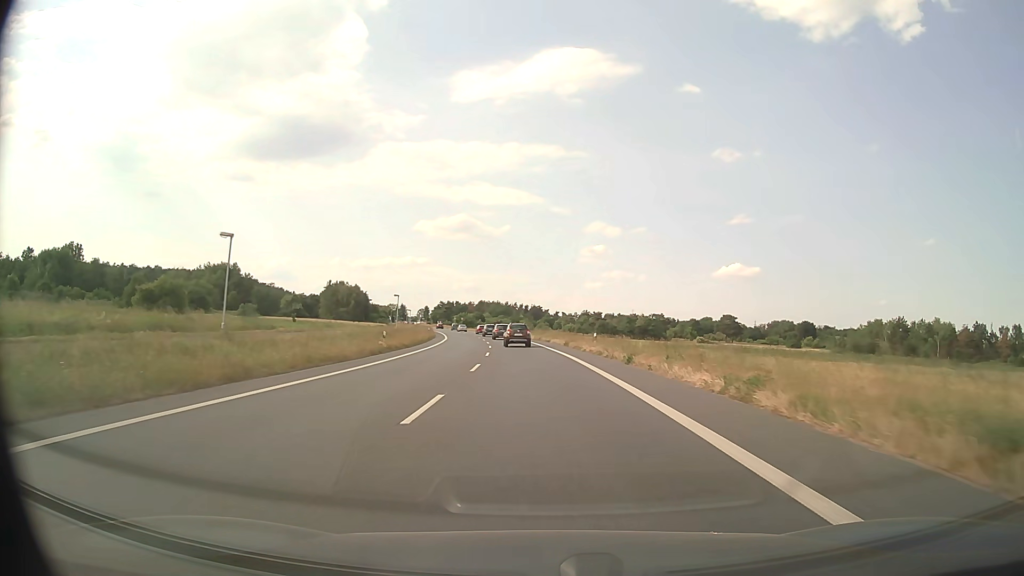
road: primary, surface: asphalt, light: Day
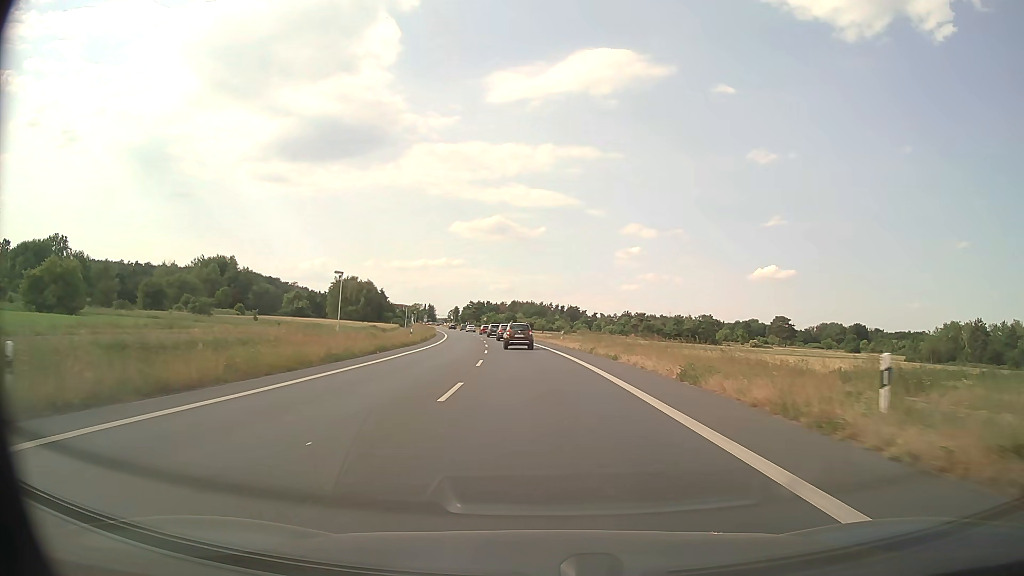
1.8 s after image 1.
(-0.9, +33.0) m; -3°
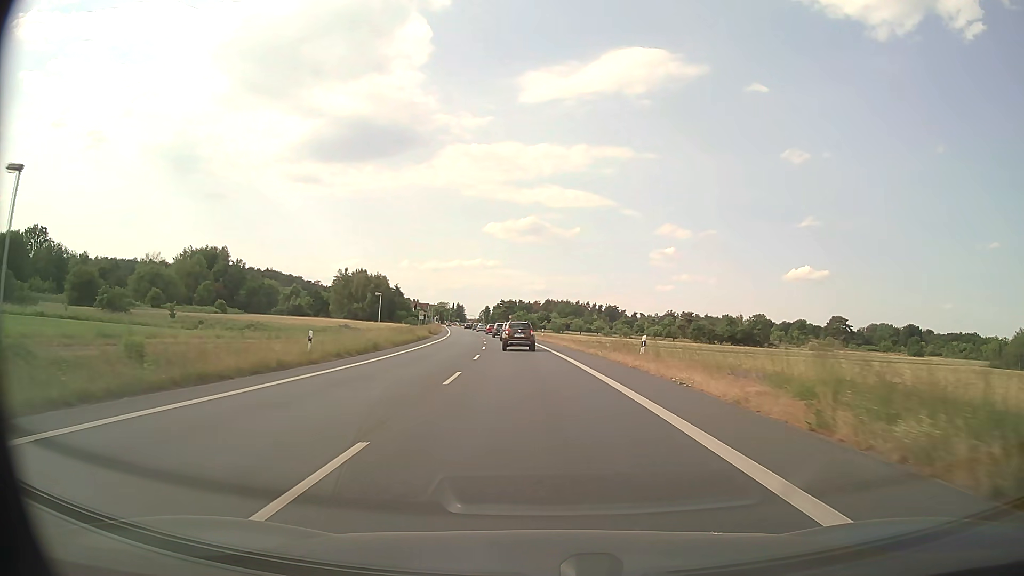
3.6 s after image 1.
(-0.8, +32.2) m; -3°
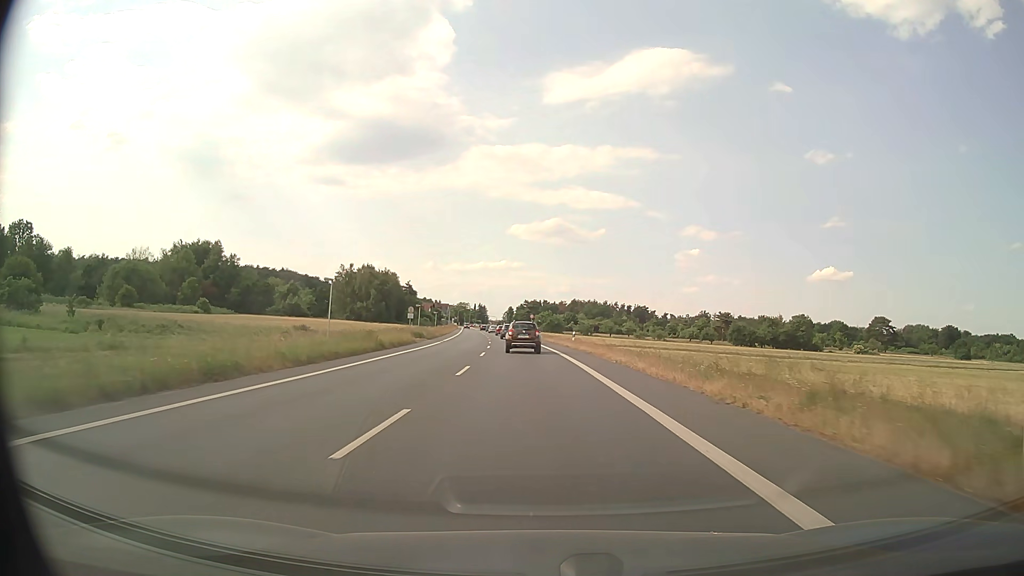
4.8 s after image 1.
(-0.4, +21.0) m; -2°
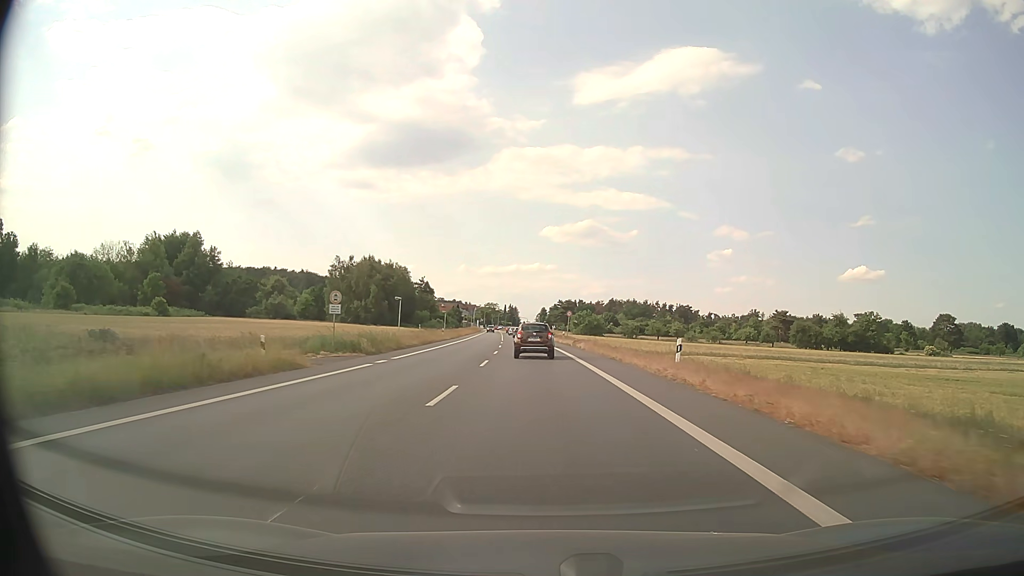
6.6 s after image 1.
(-0.8, +30.9) m; -3°
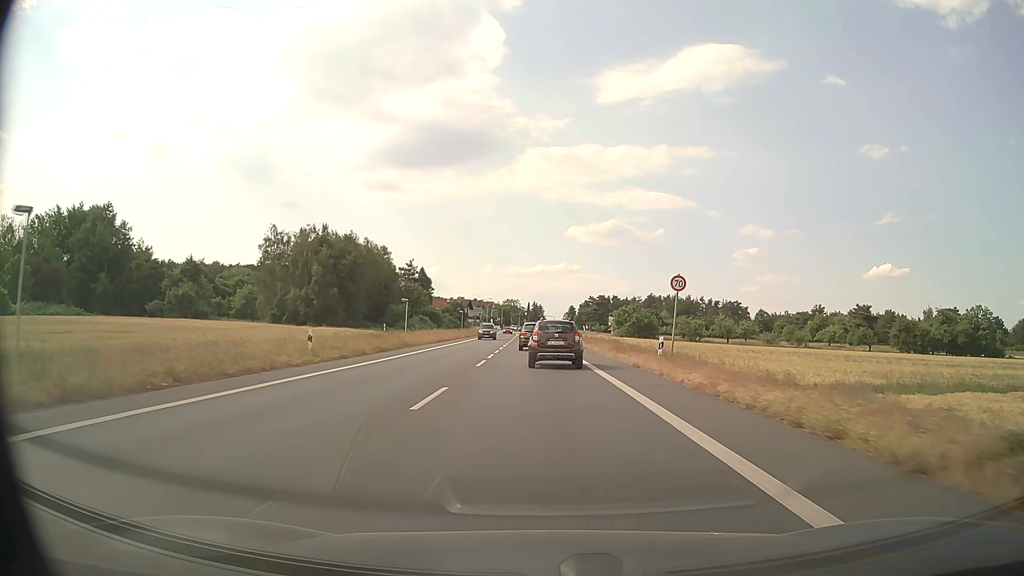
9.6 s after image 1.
(-1.2, +48.6) m; -2°
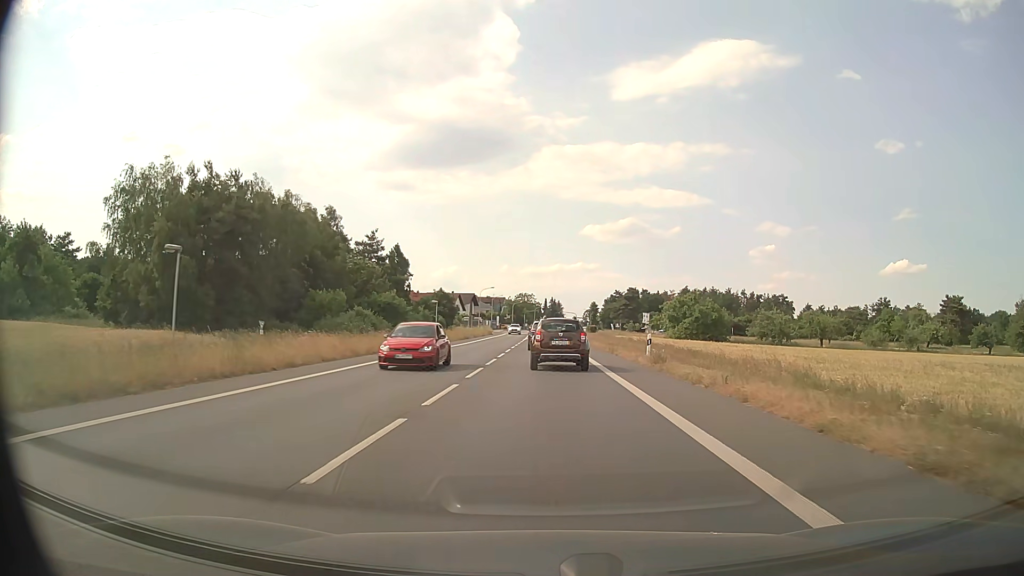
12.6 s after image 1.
(-0.5, +42.1) m; -1°
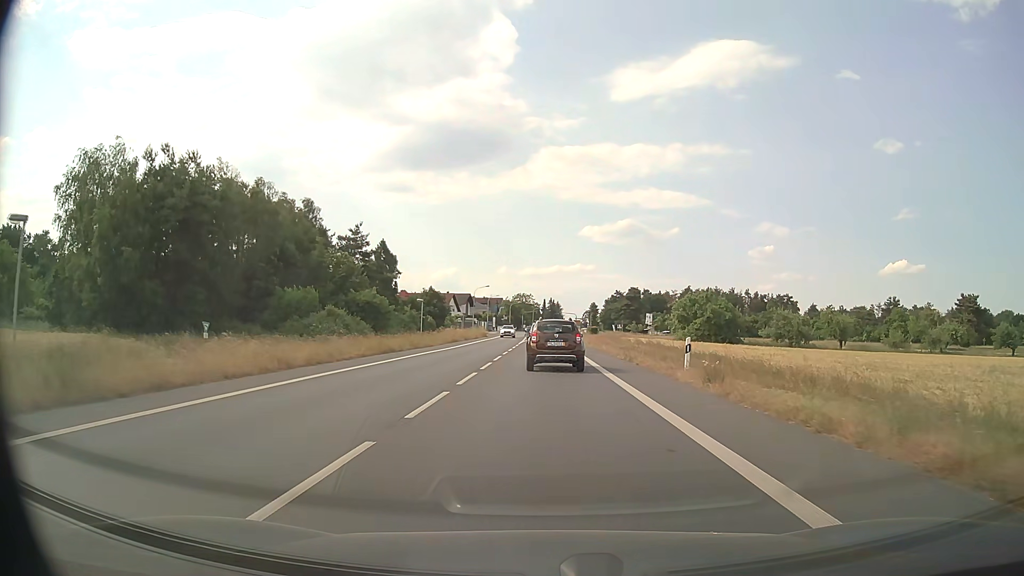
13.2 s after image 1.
(0.0, +7.7) m; 0°
(0, +10) (0, +20) (0, +30) (0, +40) (0, +50) (0, +60) (0, +70) (0, +80) (0, +90) (+1, +100) m
